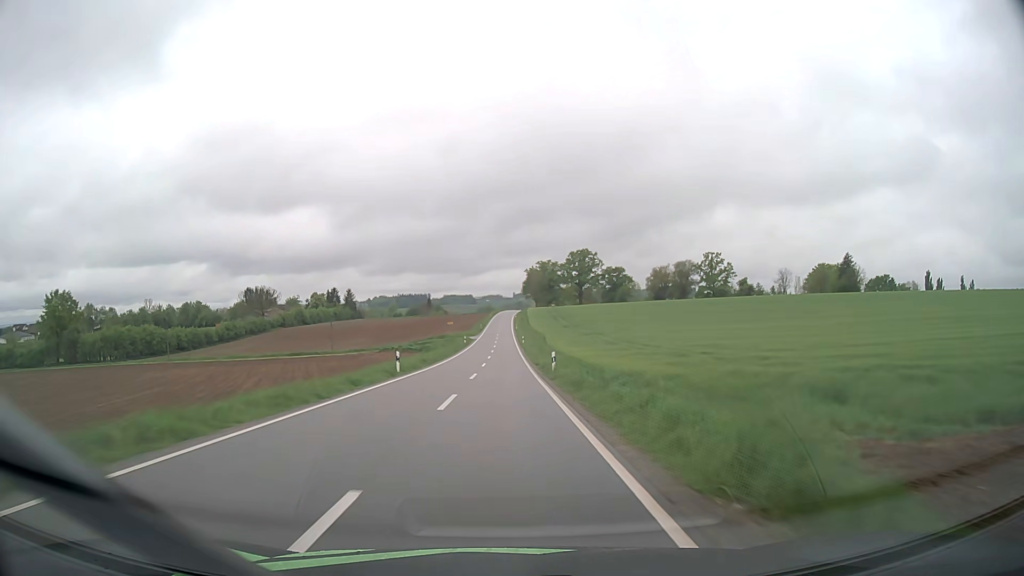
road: tertiary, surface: asphalt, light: Day
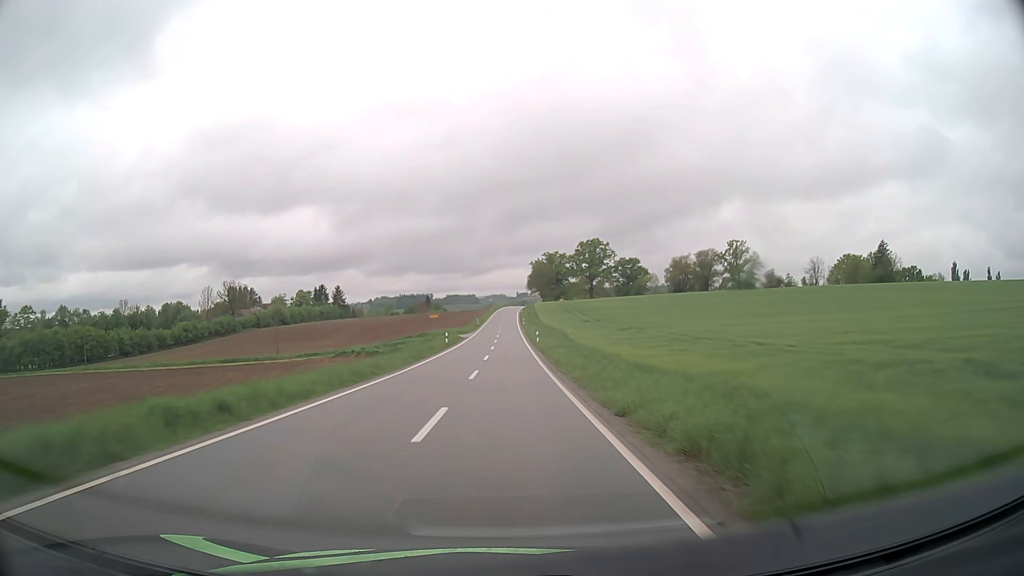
(-0.1, +28.9) m; 0°
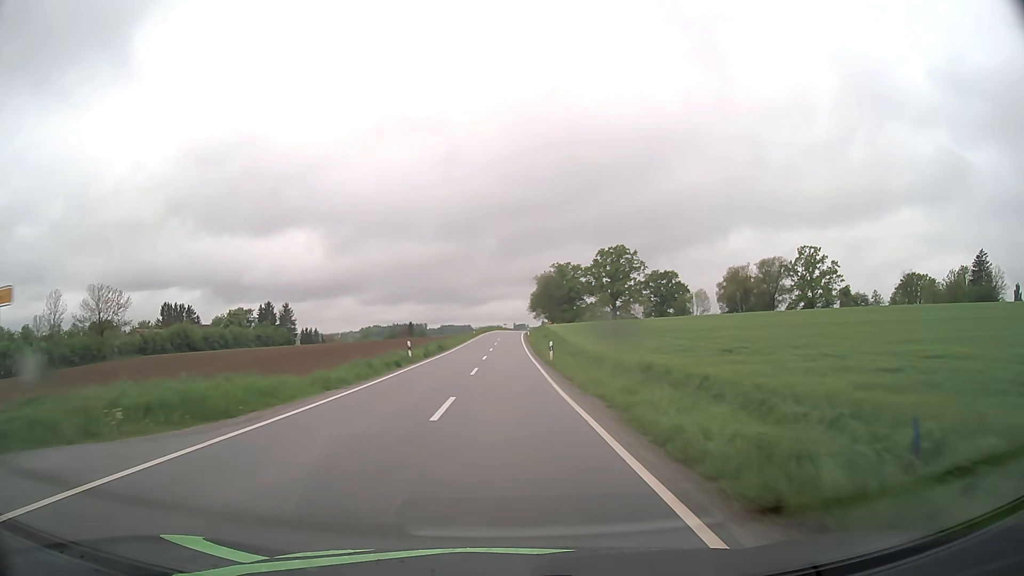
(+0.2, +68.9) m; 0°
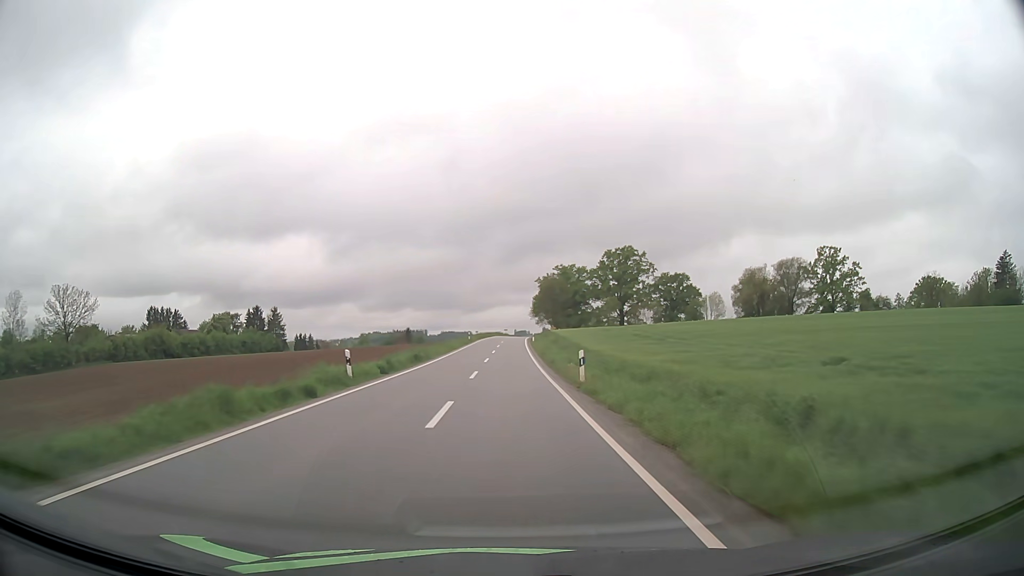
(0.0, +12.8) m; 0°
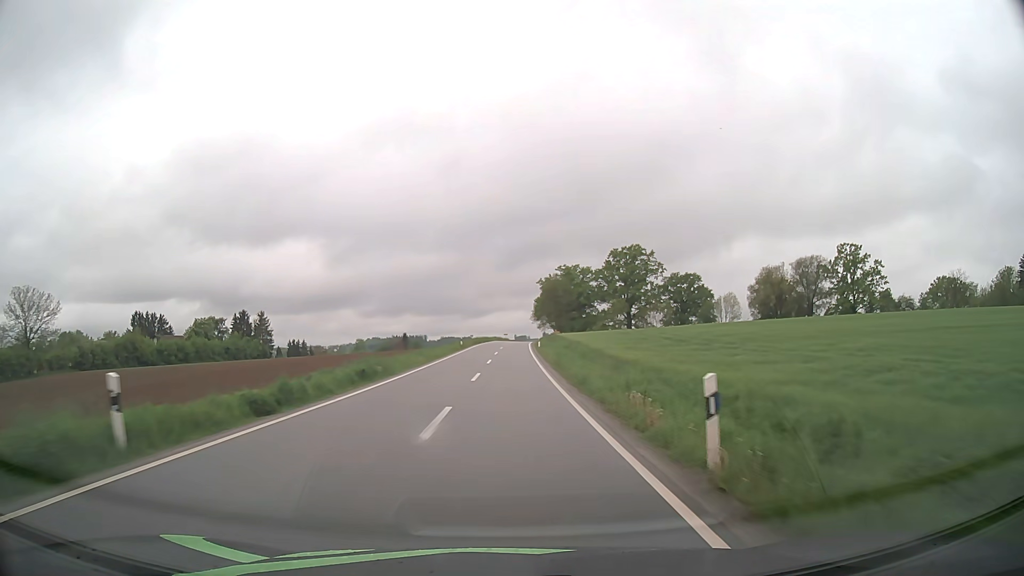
(0.0, +12.5) m; 0°
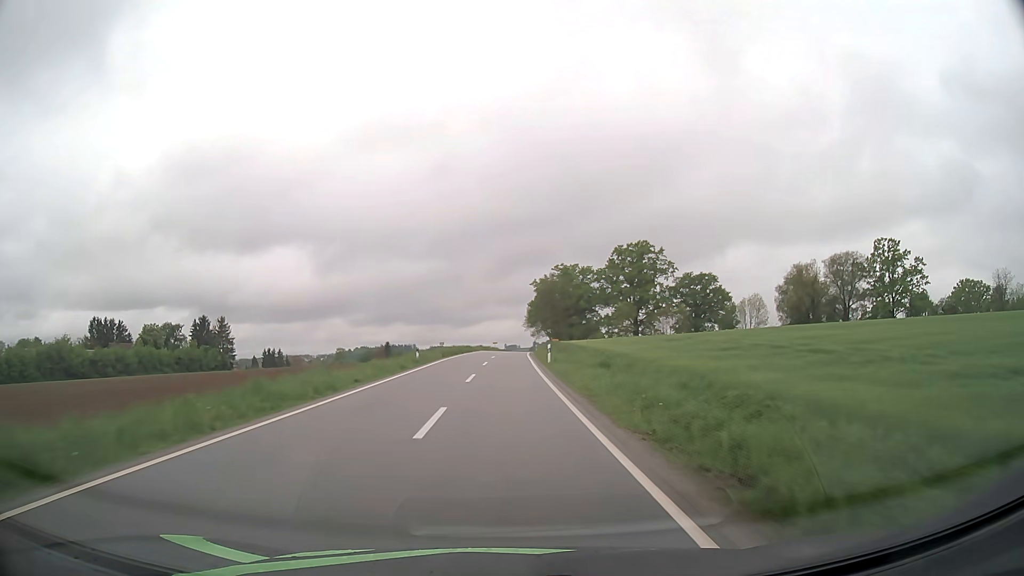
(+0.1, +24.1) m; +1°
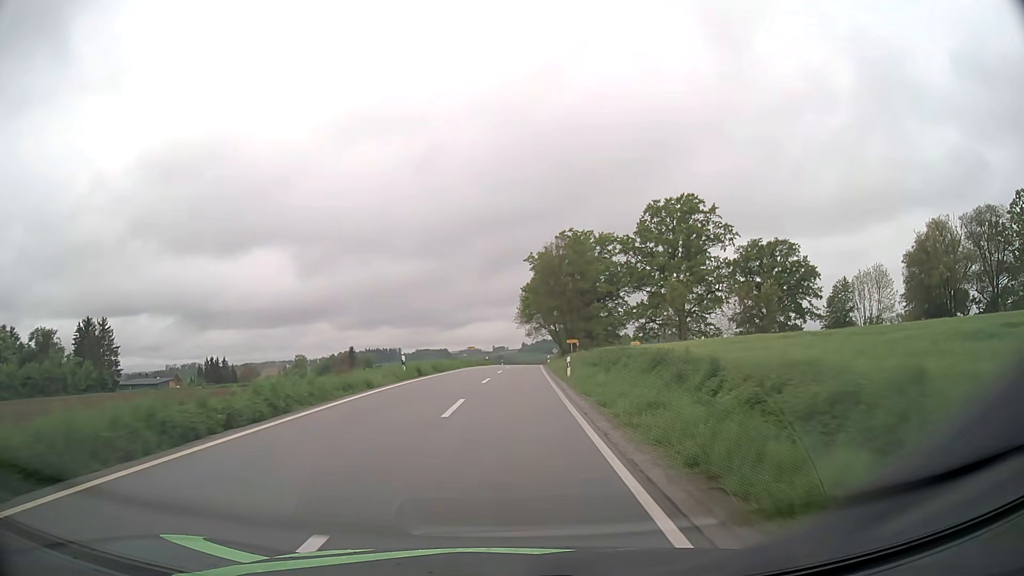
(+0.7, +56.2) m; +1°
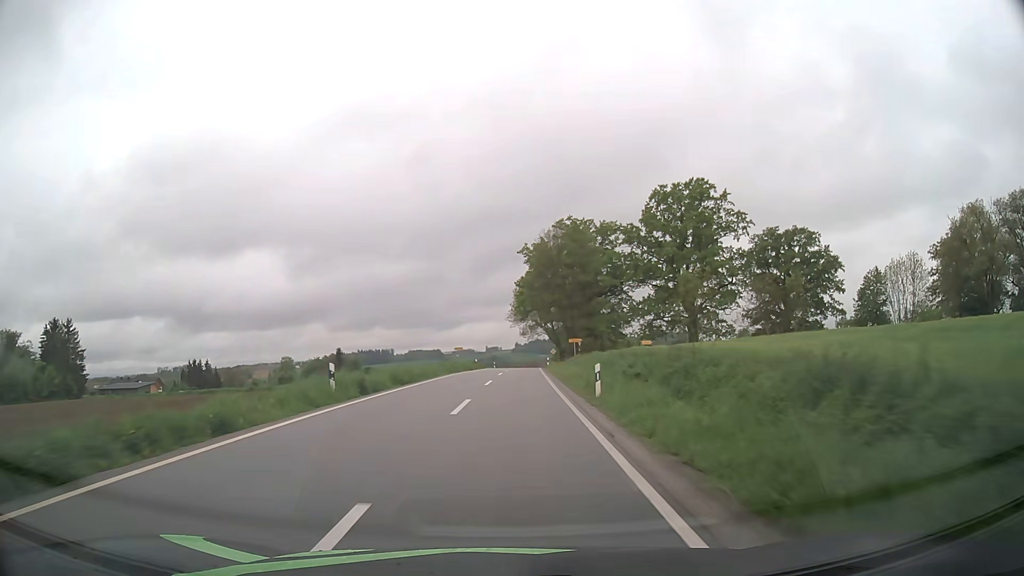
(0.0, +10.9) m; +1°
(0, +10) (0, +20) (0, +30) (+1, +40) (+1, +50) (+1, +60) (+2, +70) (+2, +80) (+3, +90) (+3, +100) m
